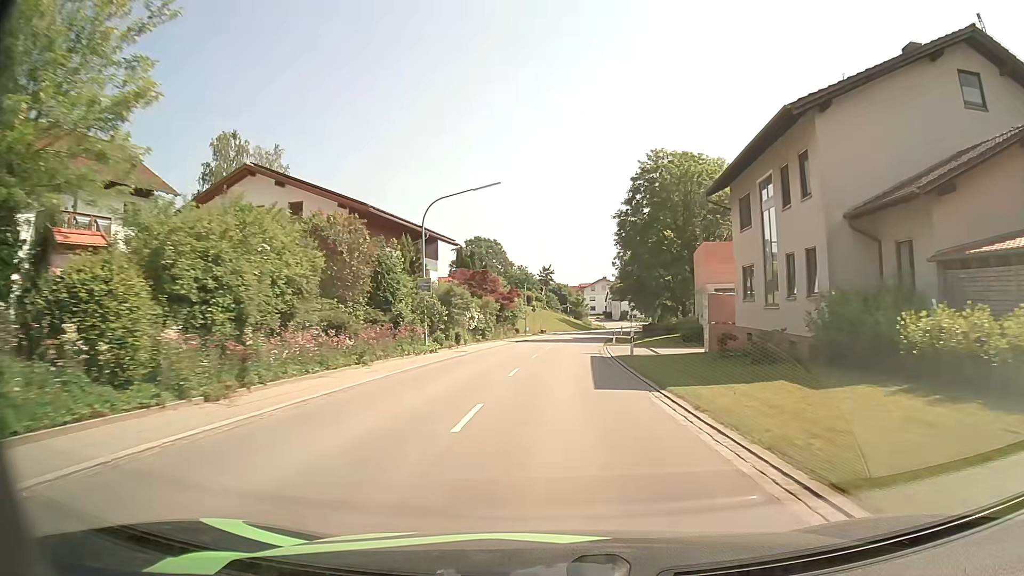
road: secondary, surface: asphalt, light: Day
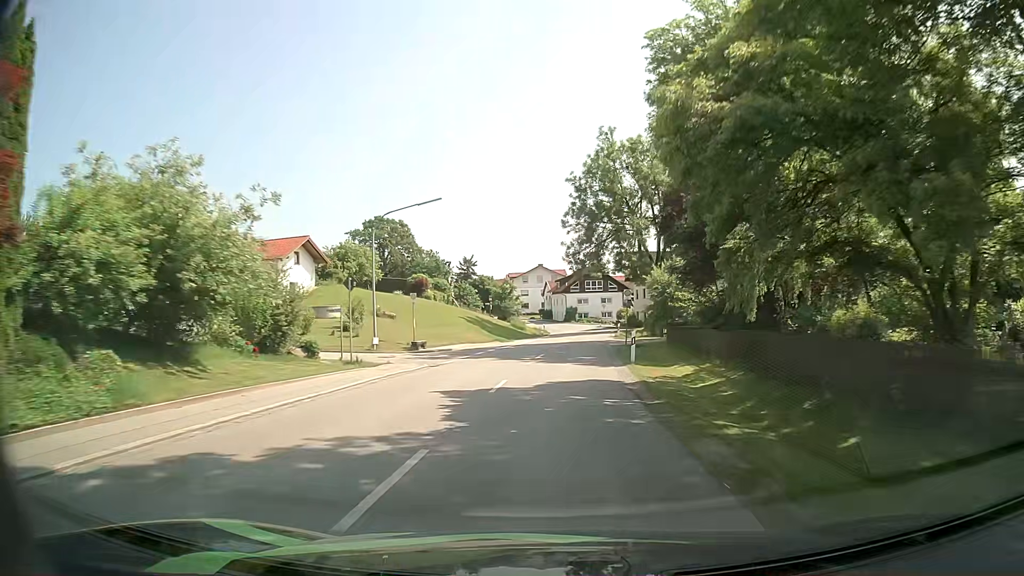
(+2.3, +48.9) m; +6°
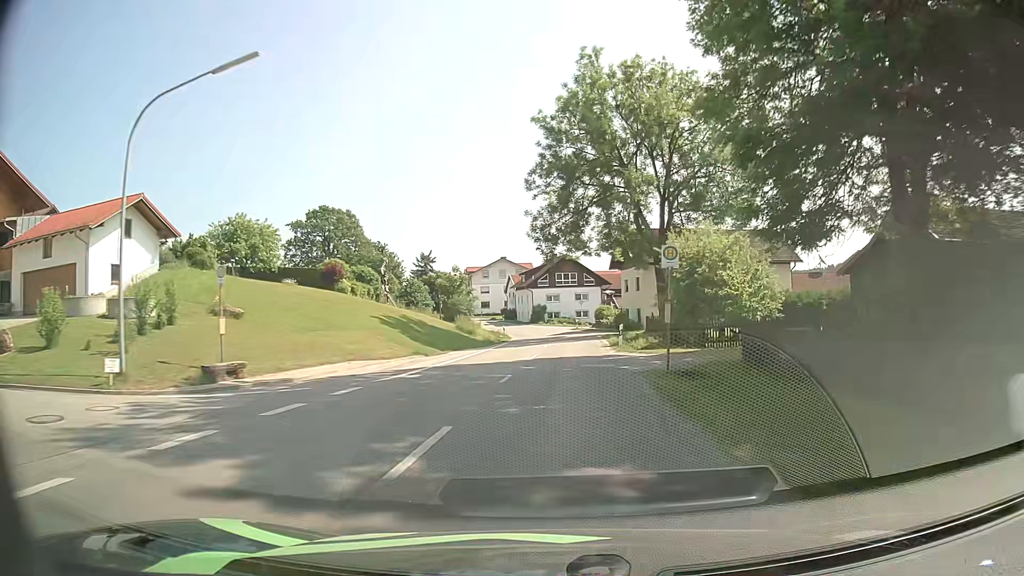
(+0.5, +19.8) m; +3°
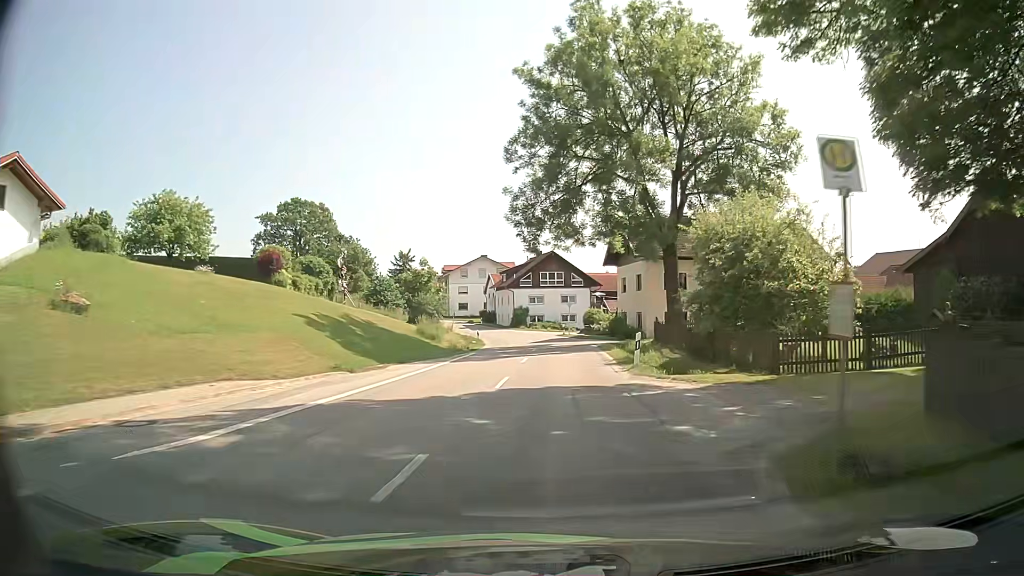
(0.0, +9.7) m; +1°
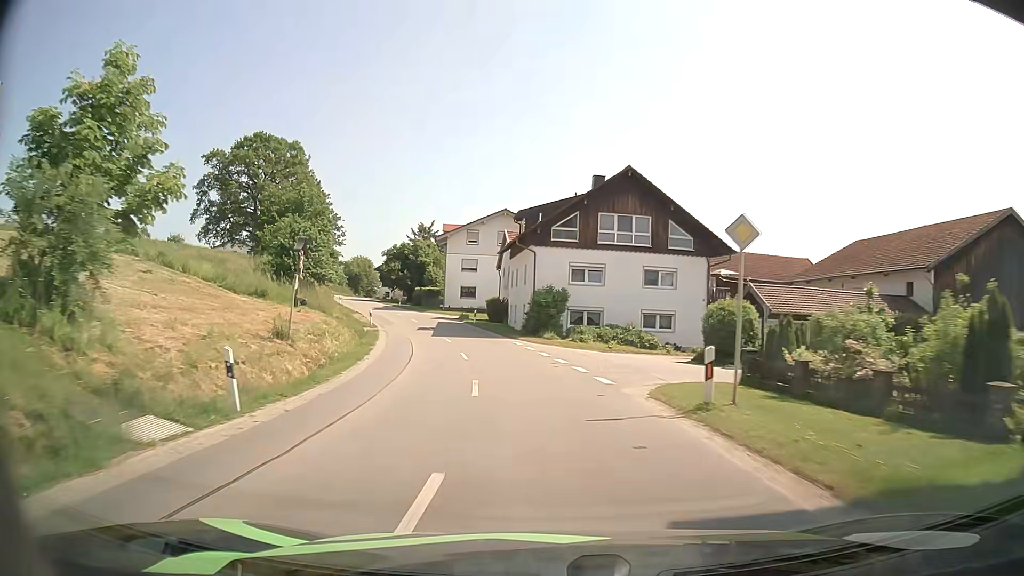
(-0.3, +47.1) m; -5°
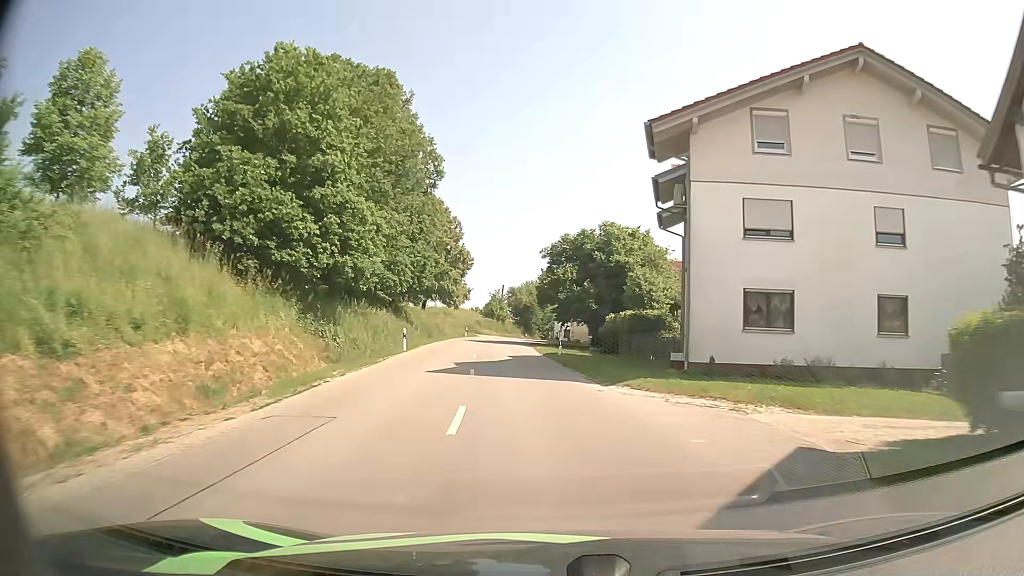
(-8.6, +48.2) m; -18°
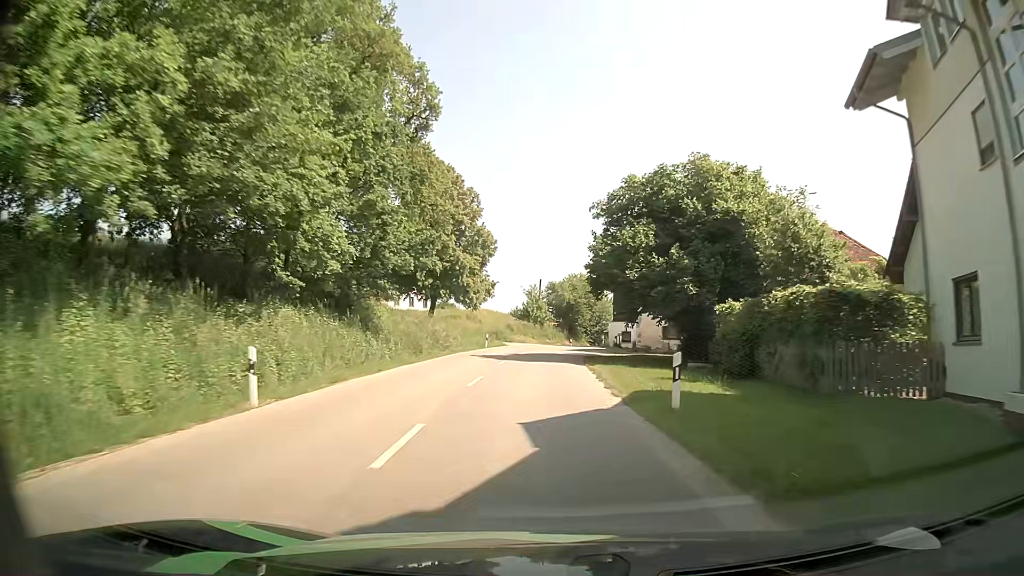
(-0.8, +20.1) m; -4°
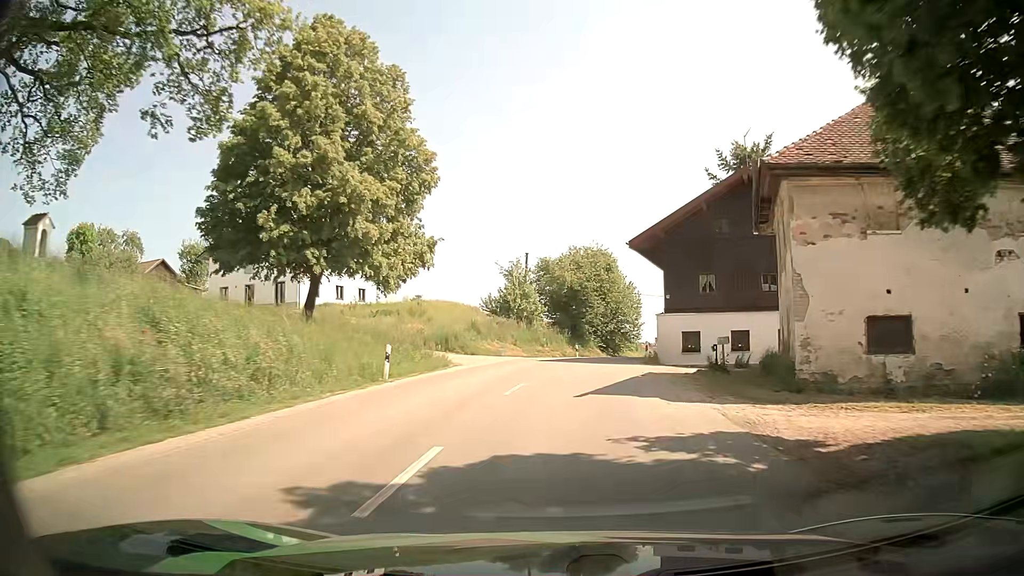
(-0.1, +29.1) m; +1°
(0, +10) (+1, +20) (+3, +30) (+5, +40) (+8, +49) (+11, +59) (+14, +68) (+17, +78) (+20, +87) (+21, +97) m
